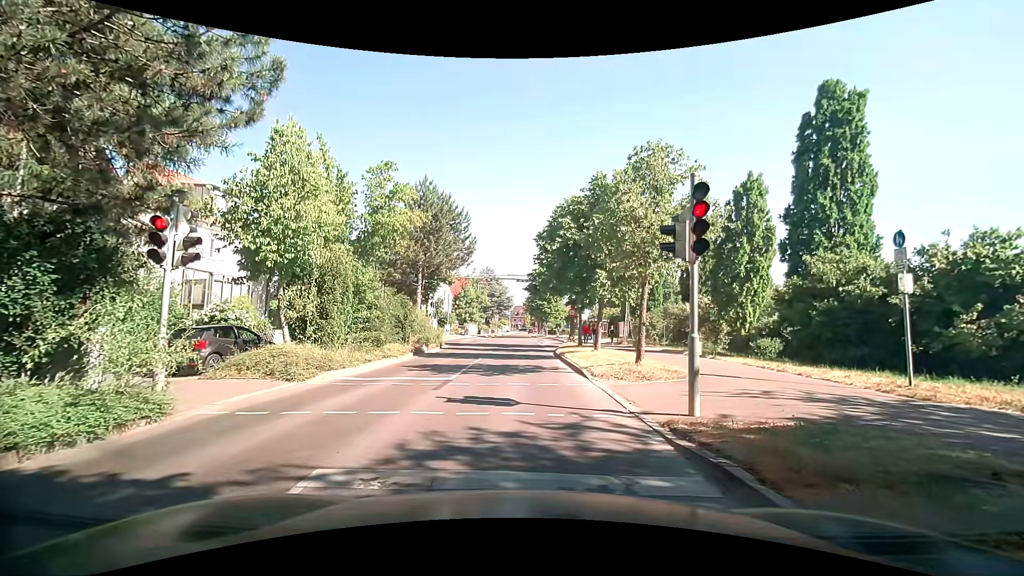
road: tertiary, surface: asphalt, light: Day
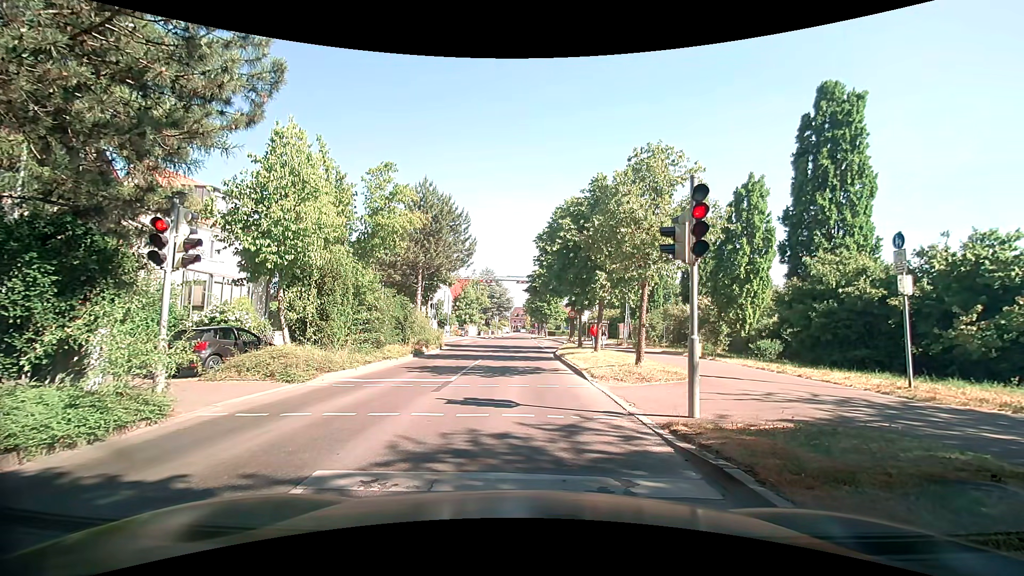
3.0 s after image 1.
(0.0, +0.1) m; 0°
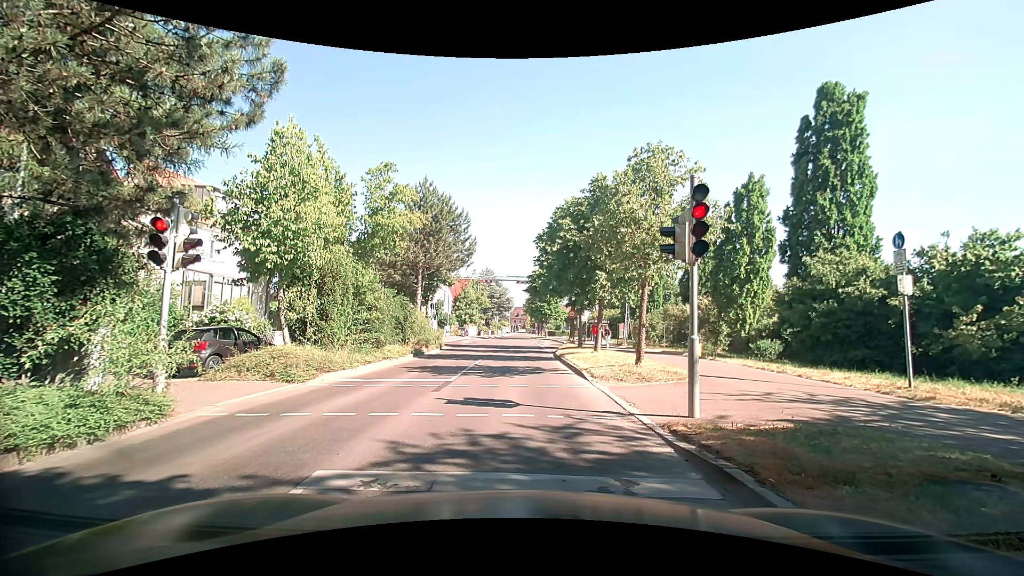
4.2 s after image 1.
(0.0, 0.0) m; 0°
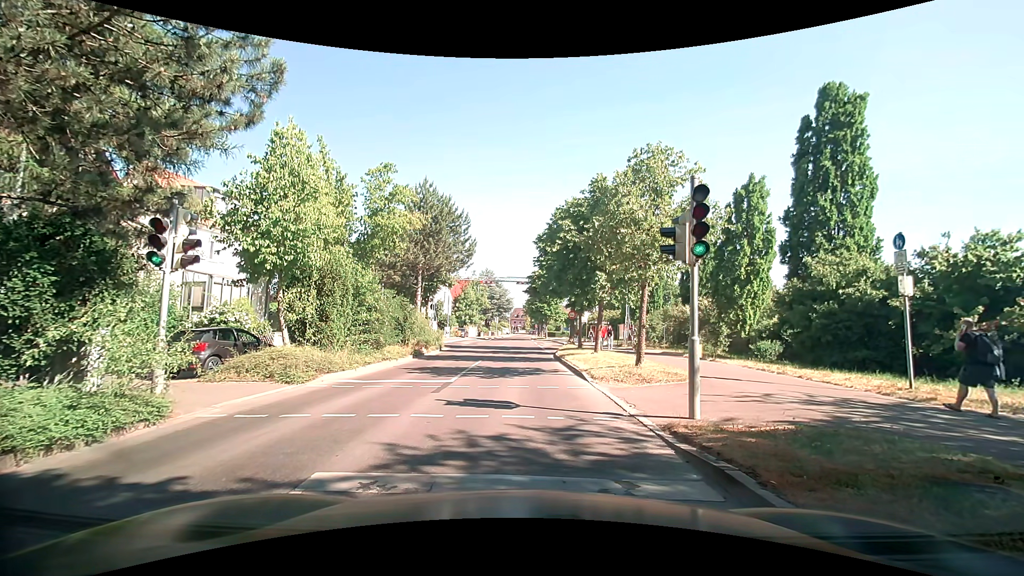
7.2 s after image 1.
(0.0, 0.0) m; 0°
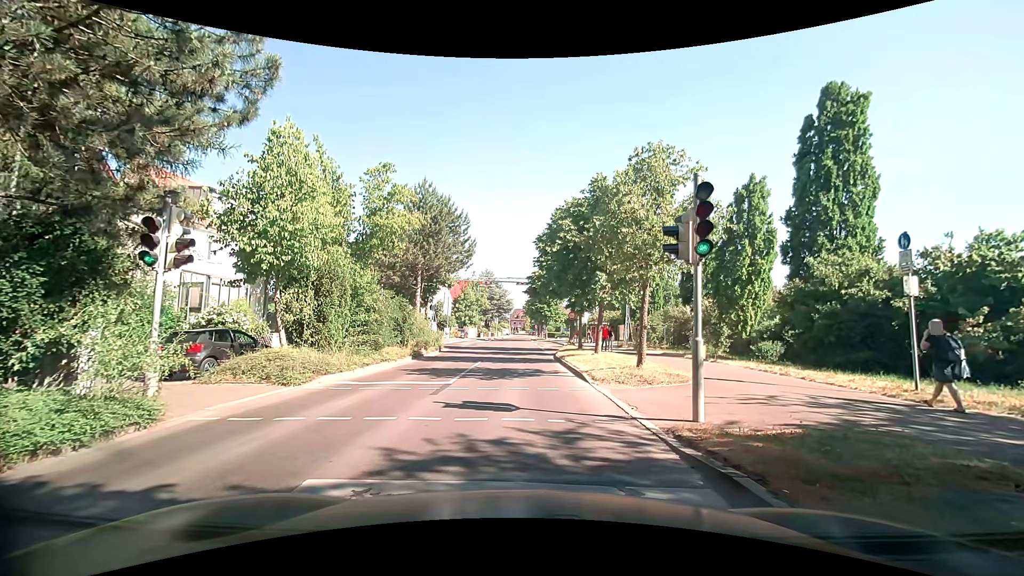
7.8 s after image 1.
(0.0, +0.2) m; 0°
